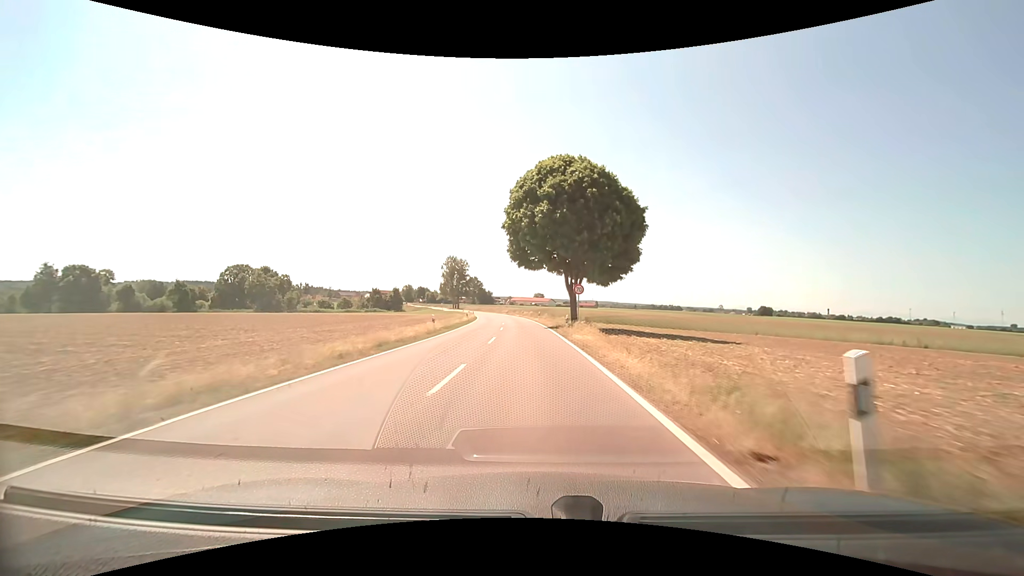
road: tertiary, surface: asphalt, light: Day
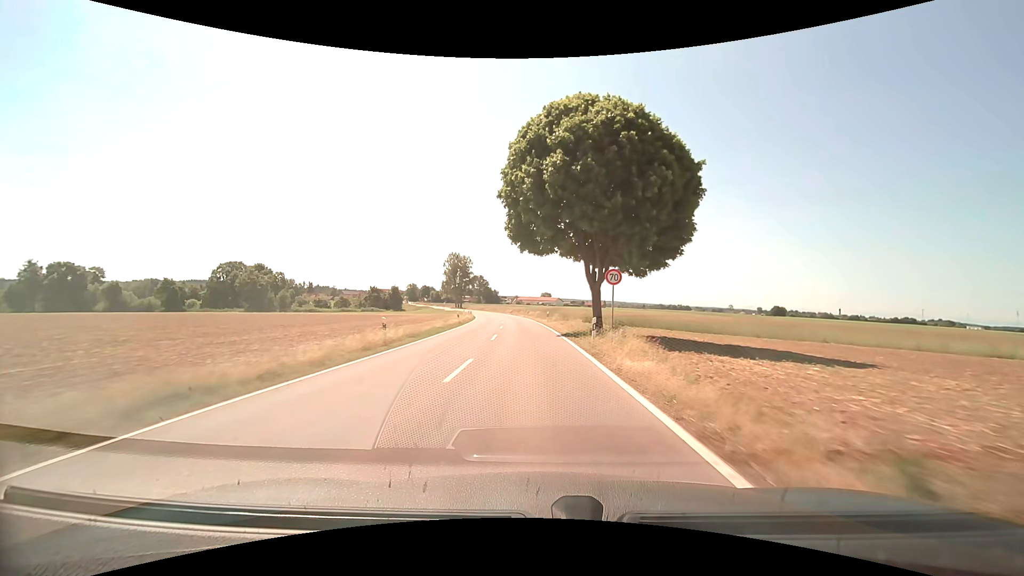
(-0.1, +10.7) m; -1°
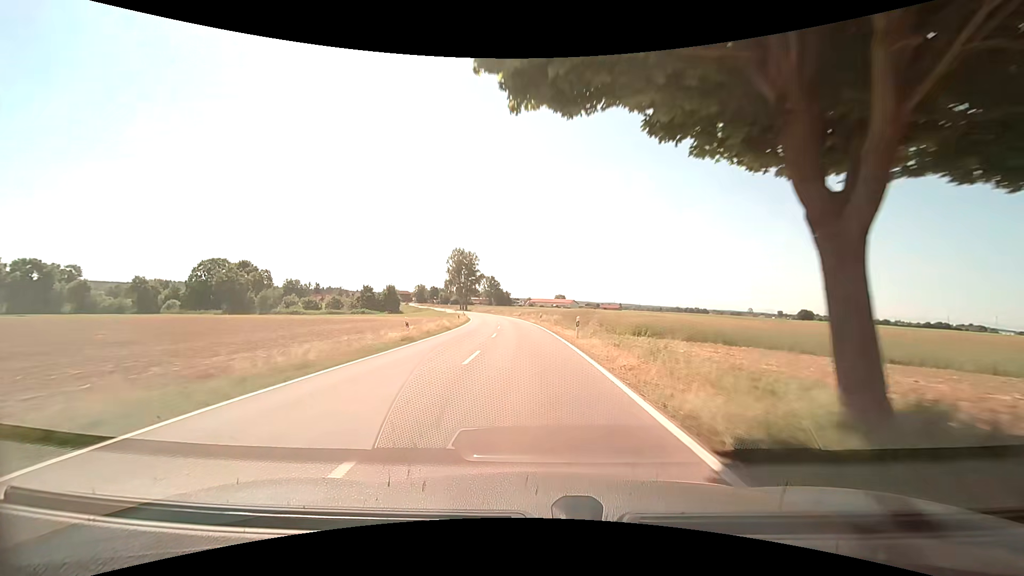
(-0.3, +20.9) m; -1°
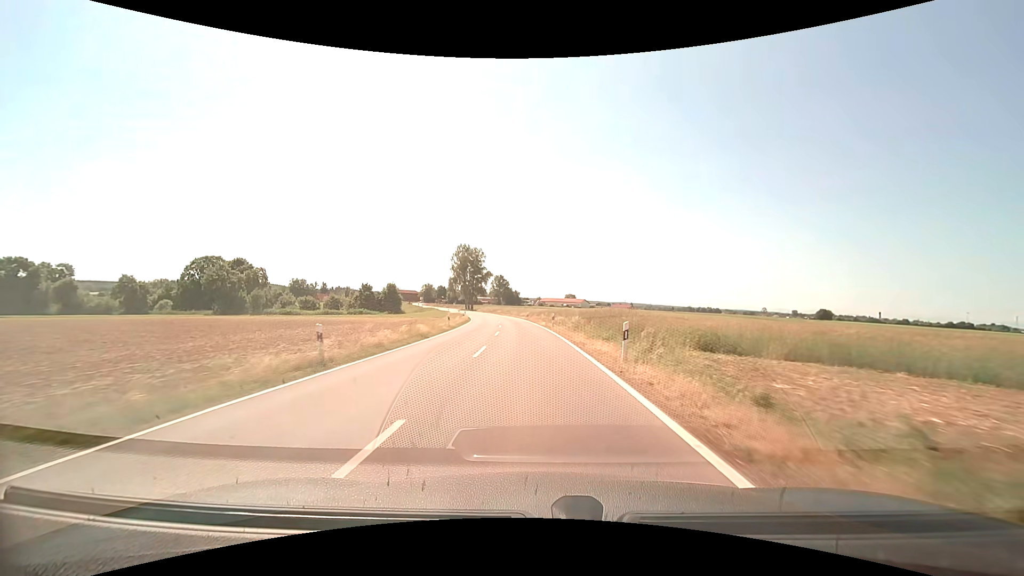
(-0.1, +10.3) m; -1°
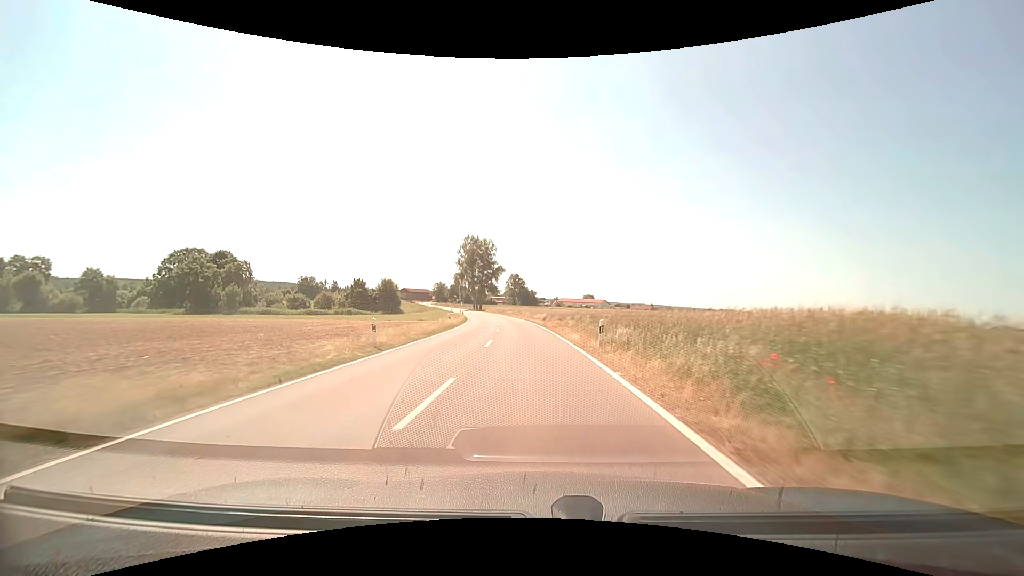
(-0.4, +20.3) m; -2°
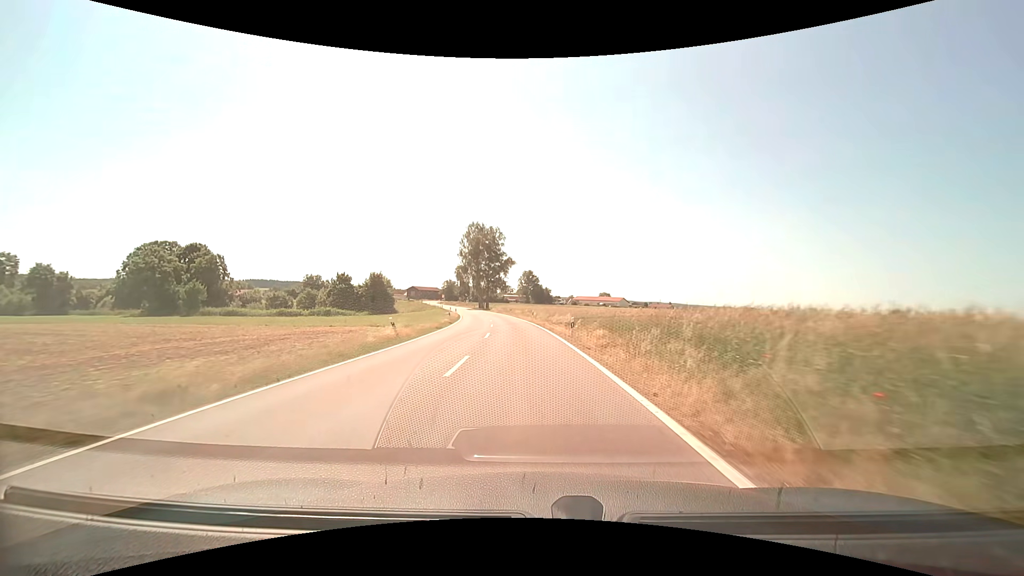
(-0.3, +19.9) m; -2°
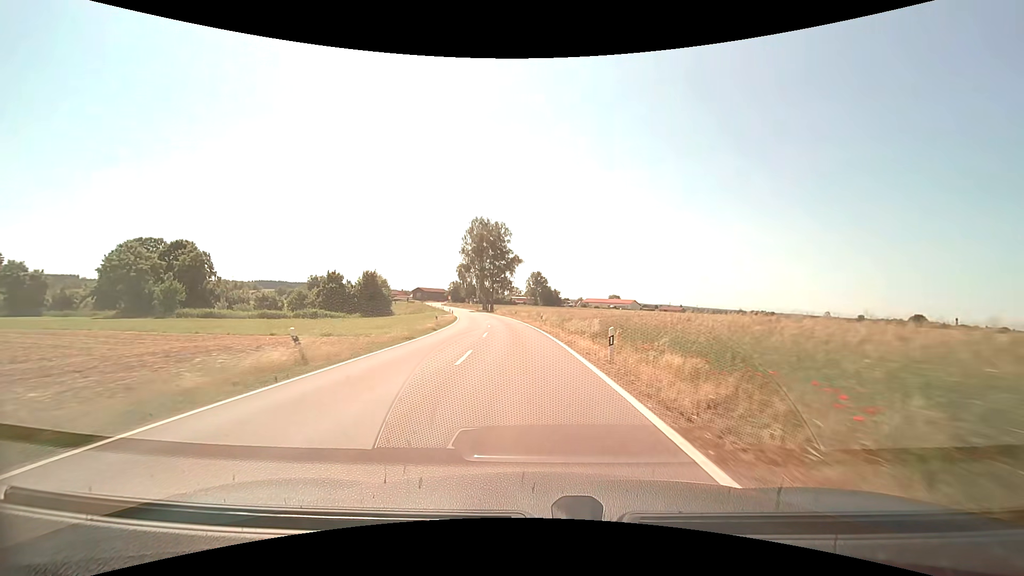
(-0.1, +9.7) m; -1°
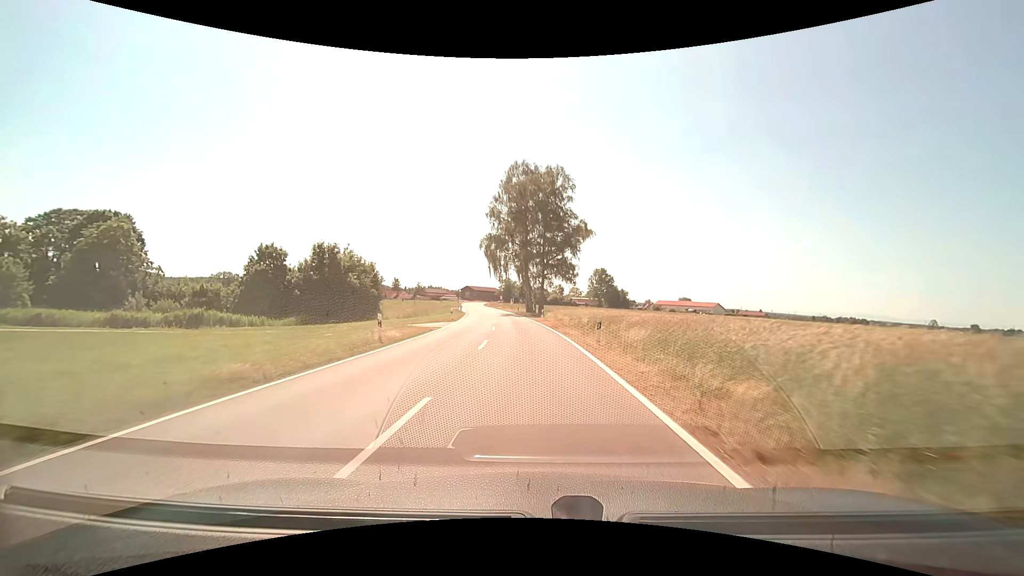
(-2.5, +44.4) m; -7°
(0, +10) (0, +20) (-1, +30) (-2, +40) (-3, +50) (-4, +60) (-5, +70) (-6, +80) (-9, +89) (-16, +96) m
